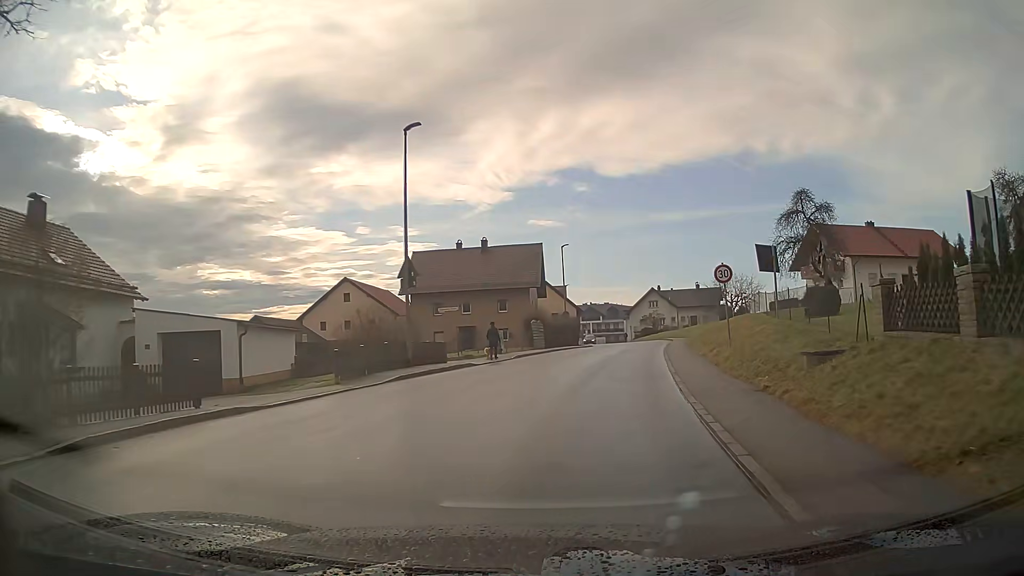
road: tertiary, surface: asphalt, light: Day
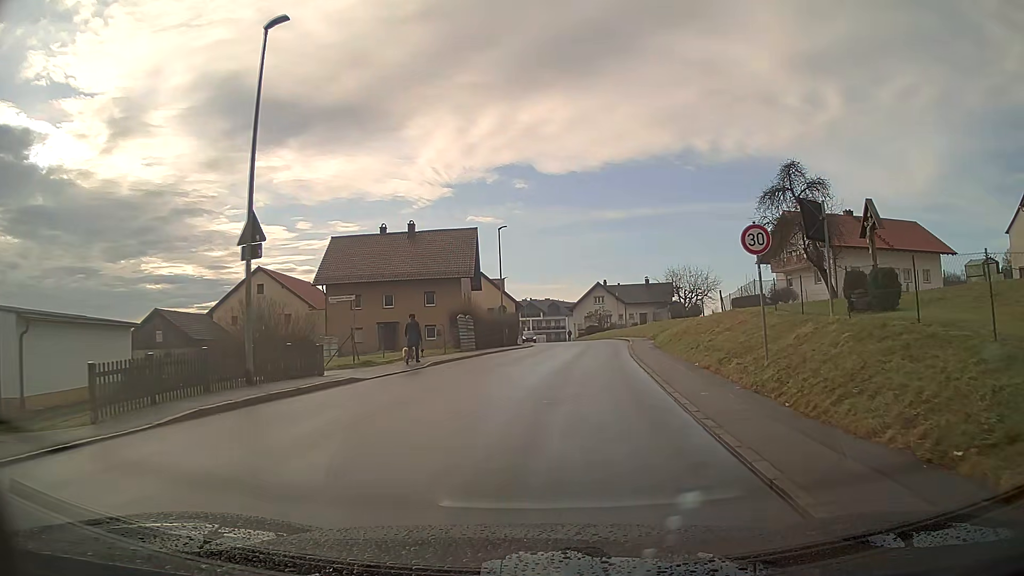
(+0.3, +8.5) m; +4°
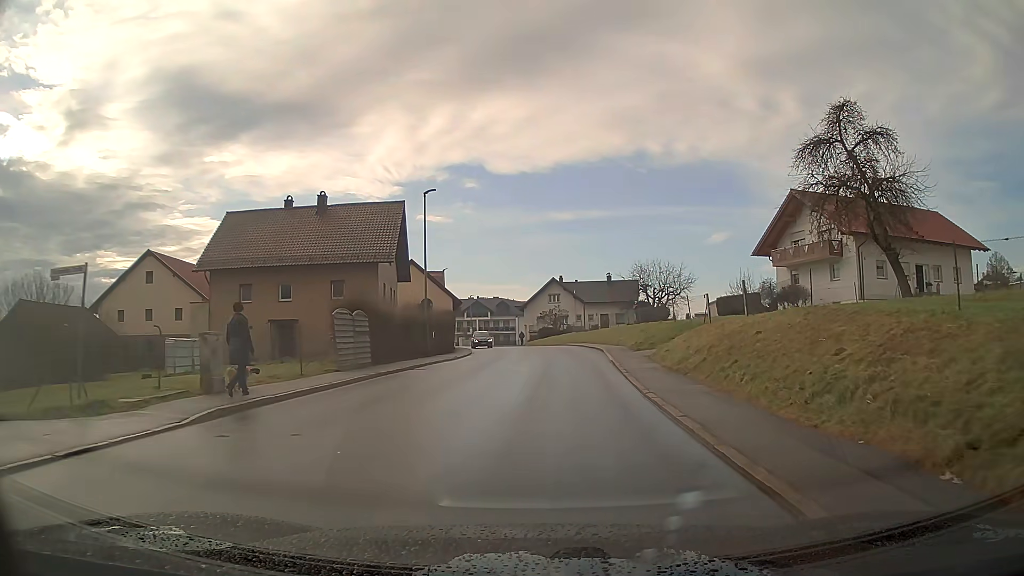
(+0.5, +13.1) m; +4°
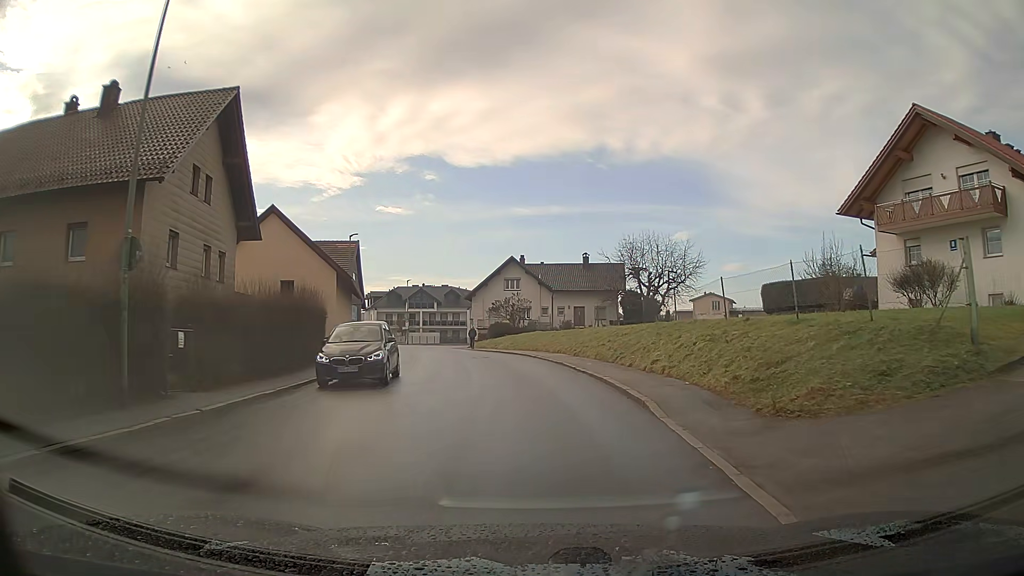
(+0.9, +22.6) m; +3°
